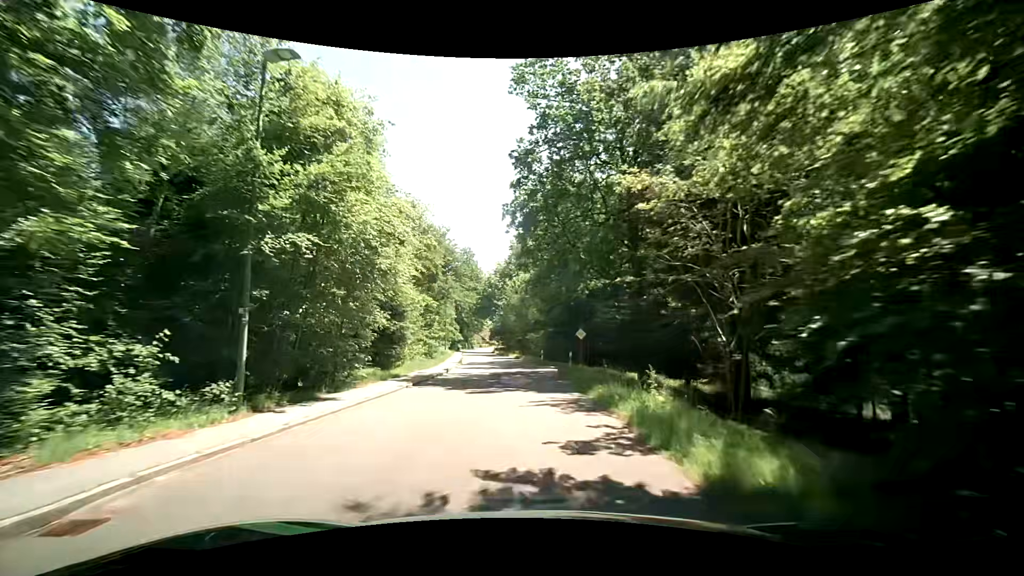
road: residential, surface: asphalt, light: Day
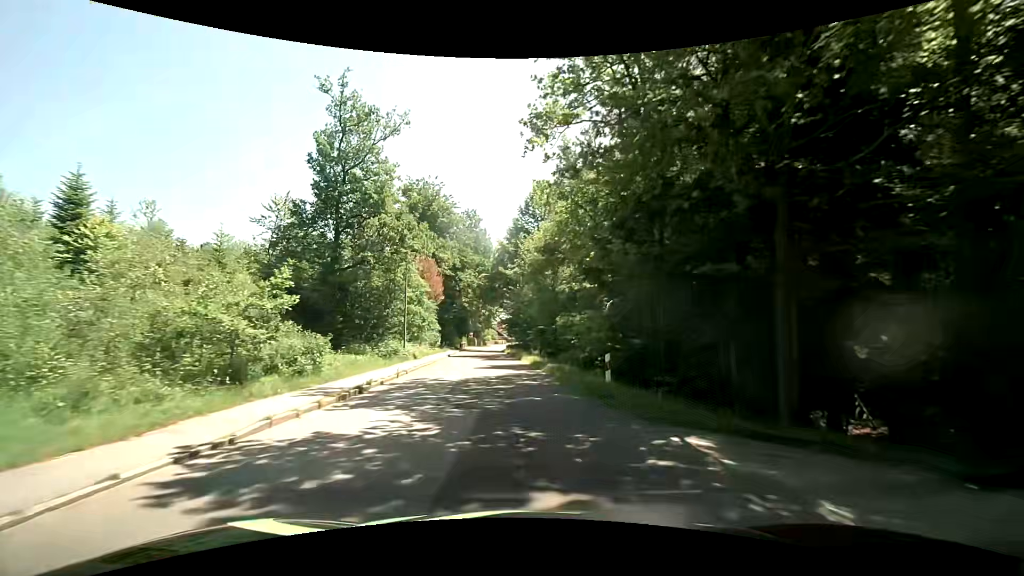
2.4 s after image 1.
(-0.7, +27.5) m; -2°
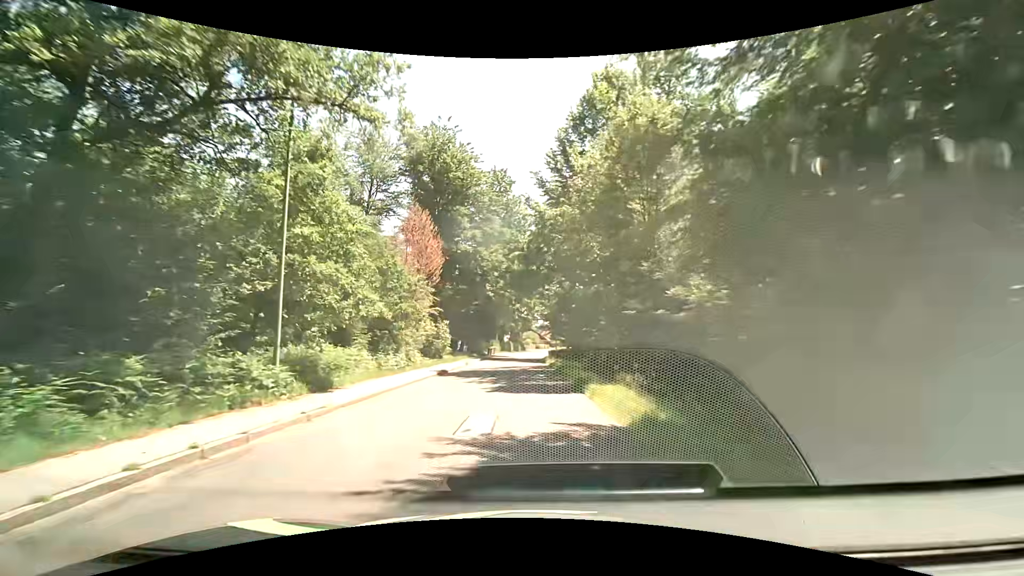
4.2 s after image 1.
(-1.1, +20.8) m; -5°
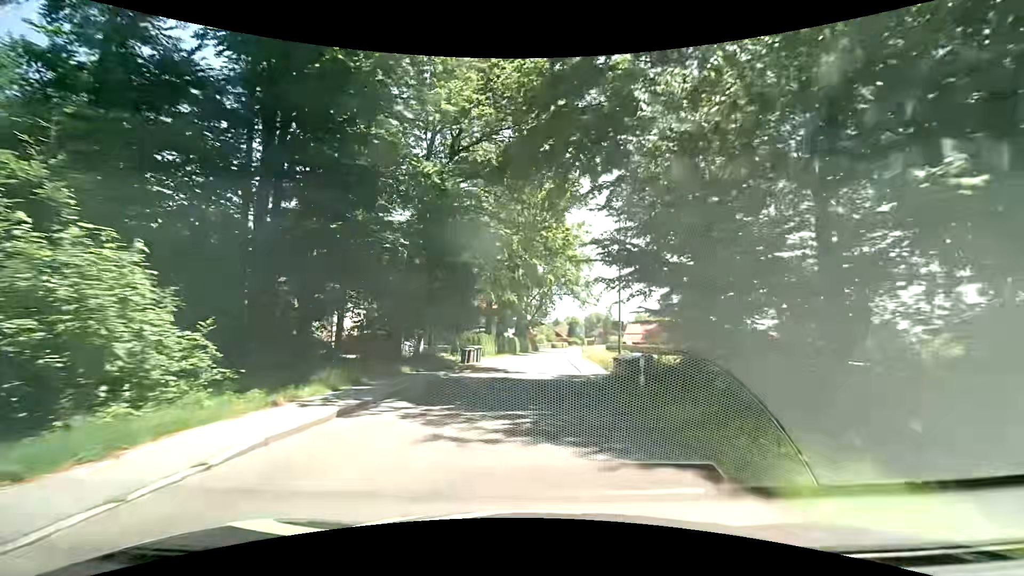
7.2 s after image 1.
(-1.0, +34.9) m; -2°
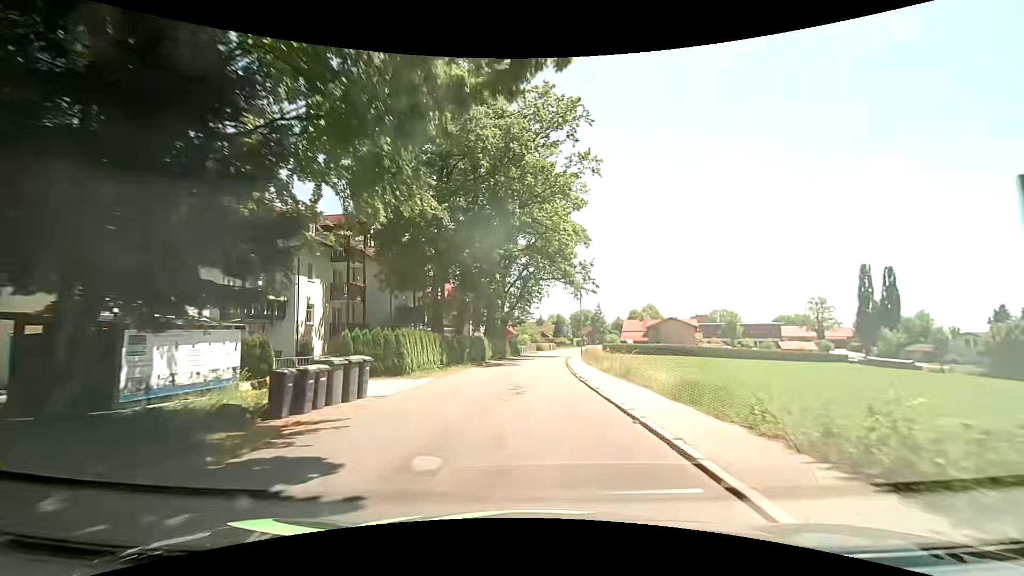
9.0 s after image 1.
(+0.5, +21.1) m; +3°
(0, +10) (0, +20) (0, +30) (+1, +40) (+1, +50) (+2, +60) (+3, +70) (+4, +80) (+6, +90) (+7, +100) m
